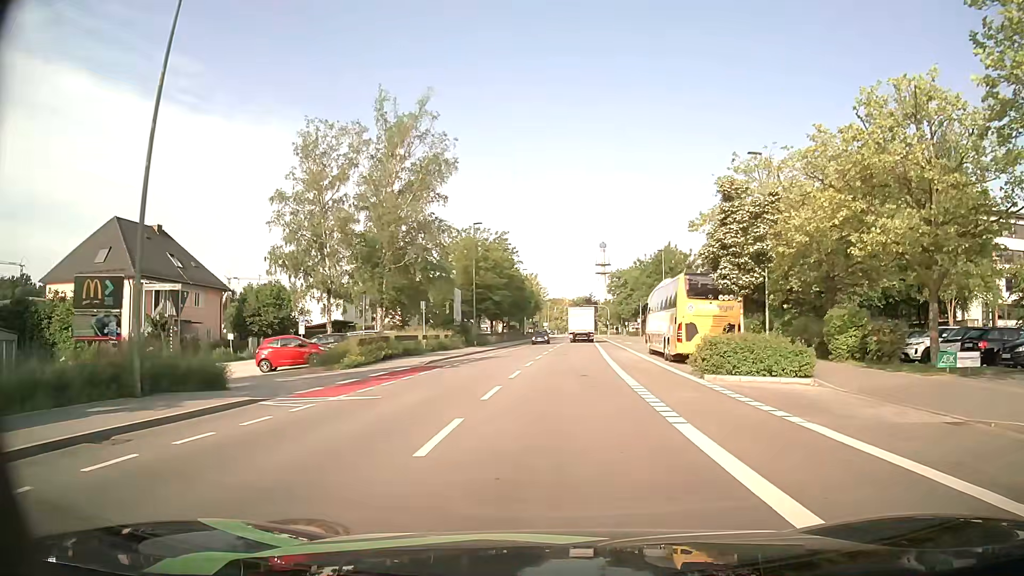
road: tertiary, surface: asphalt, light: Day
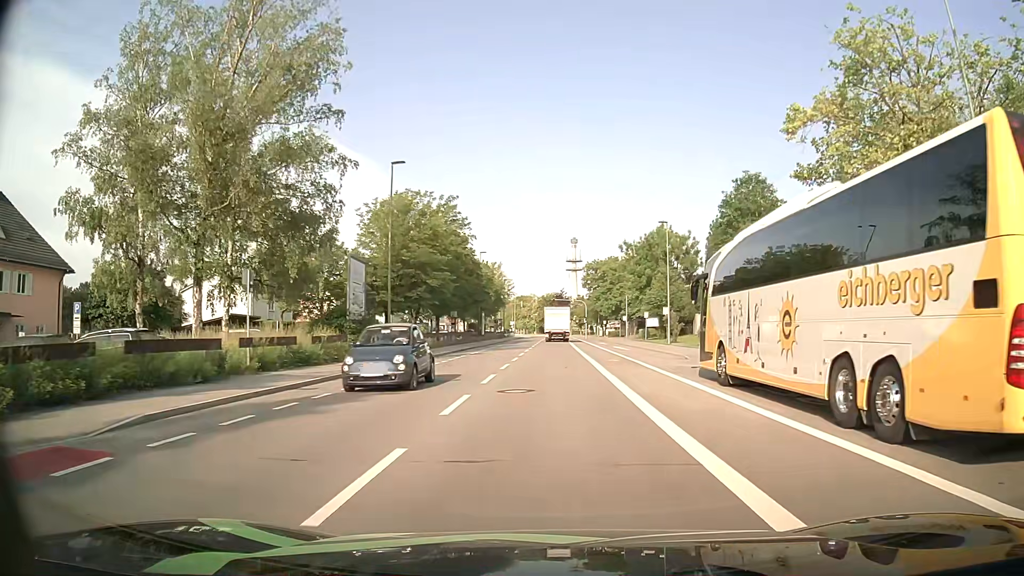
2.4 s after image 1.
(+0.5, +20.8) m; +3°
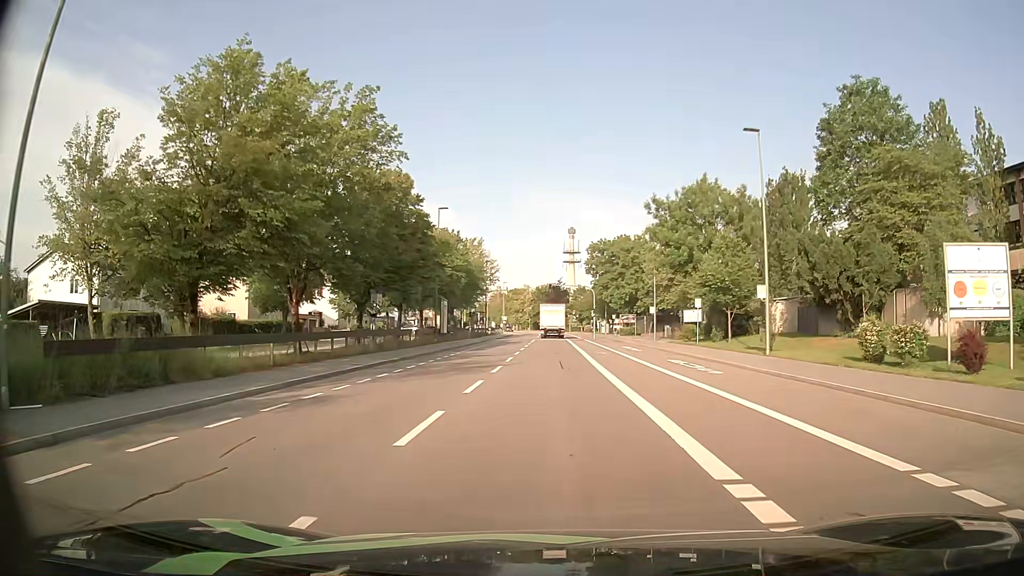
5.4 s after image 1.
(+0.2, +26.9) m; +1°
